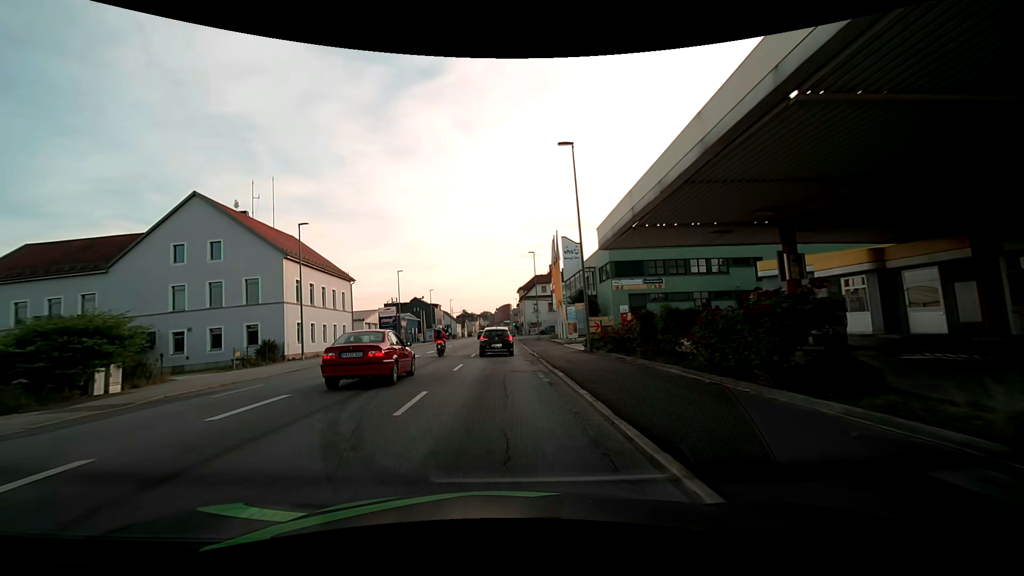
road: tertiary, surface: asphalt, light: Day
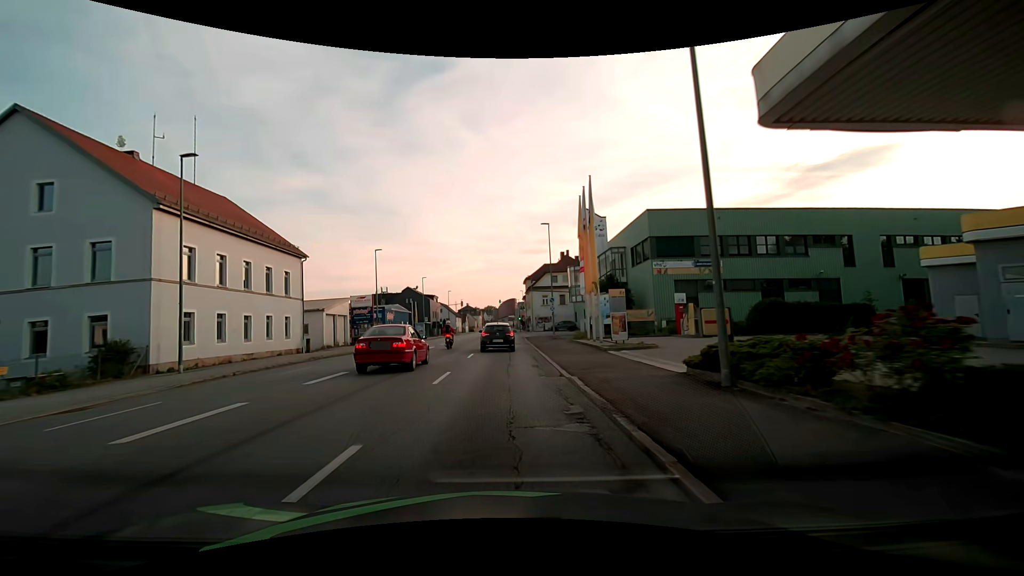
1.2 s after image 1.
(-0.2, +14.3) m; -1°
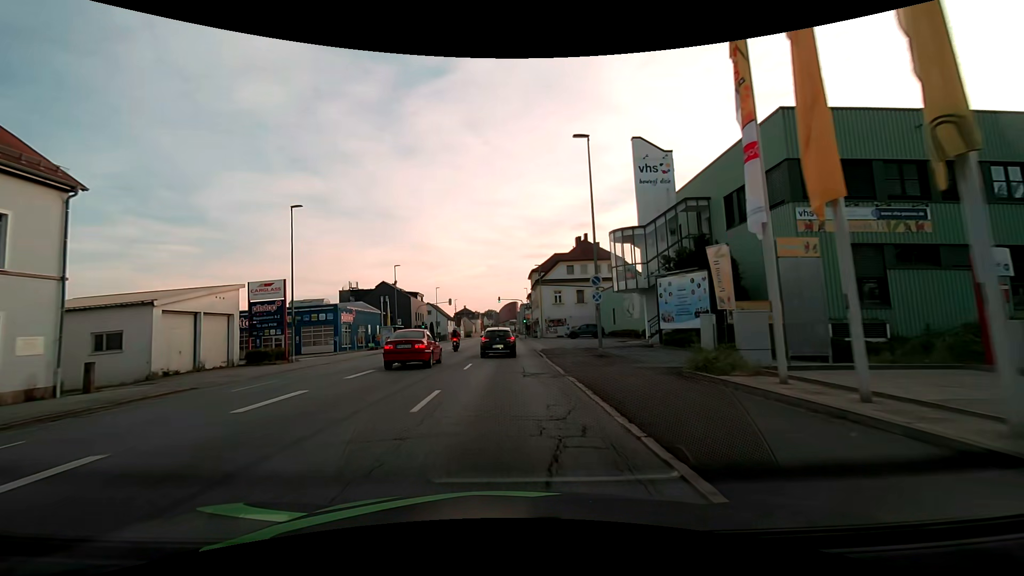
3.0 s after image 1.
(+0.1, +21.6) m; 0°
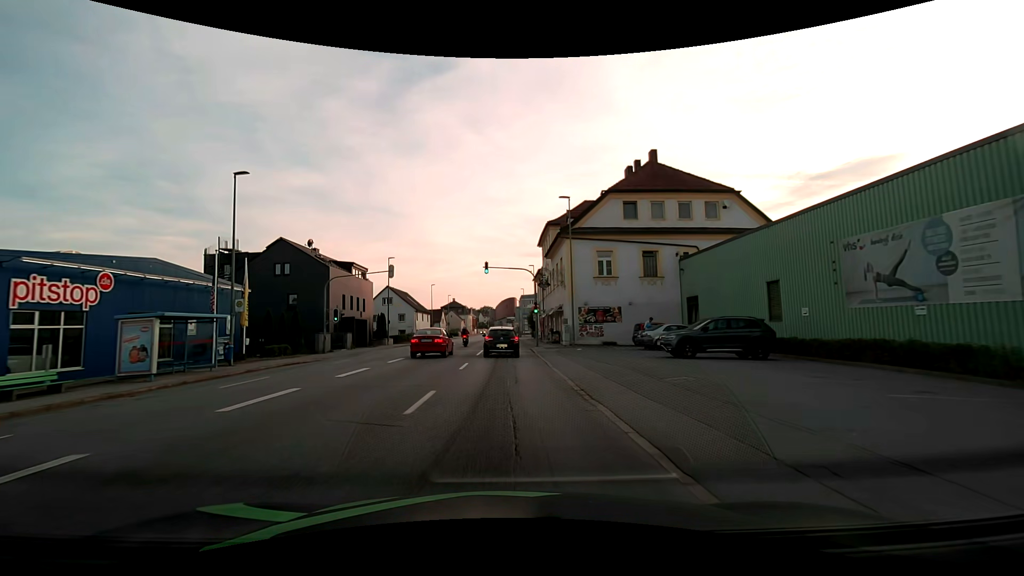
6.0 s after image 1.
(+0.3, +36.4) m; +1°
(0, +10) (0, +20) (0, +30) (0, +40) (0, +50) (0, +60) (0, +70) (0, +80) (0, +90) (0, +100) m
